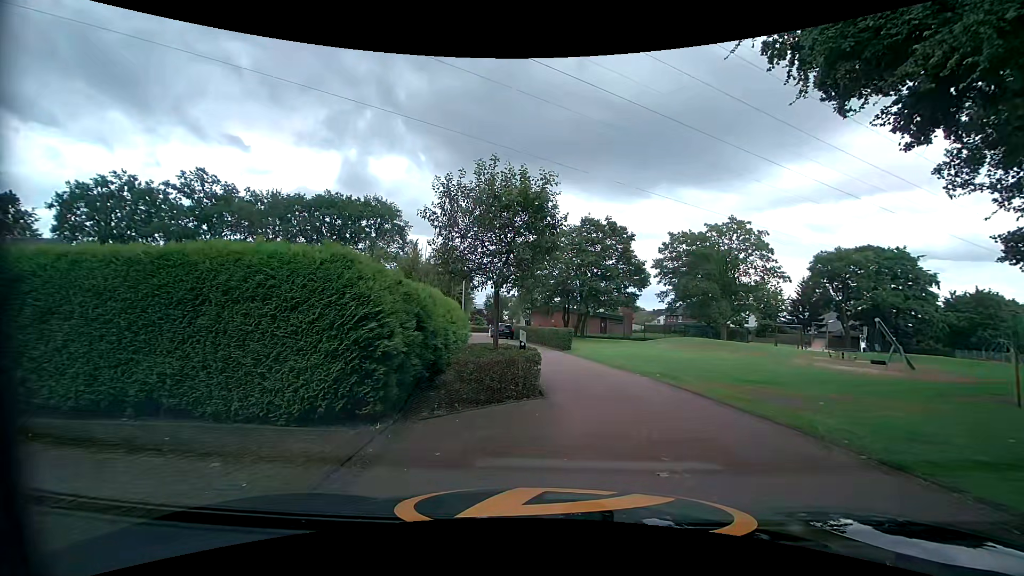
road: tertiary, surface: asphalt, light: Day
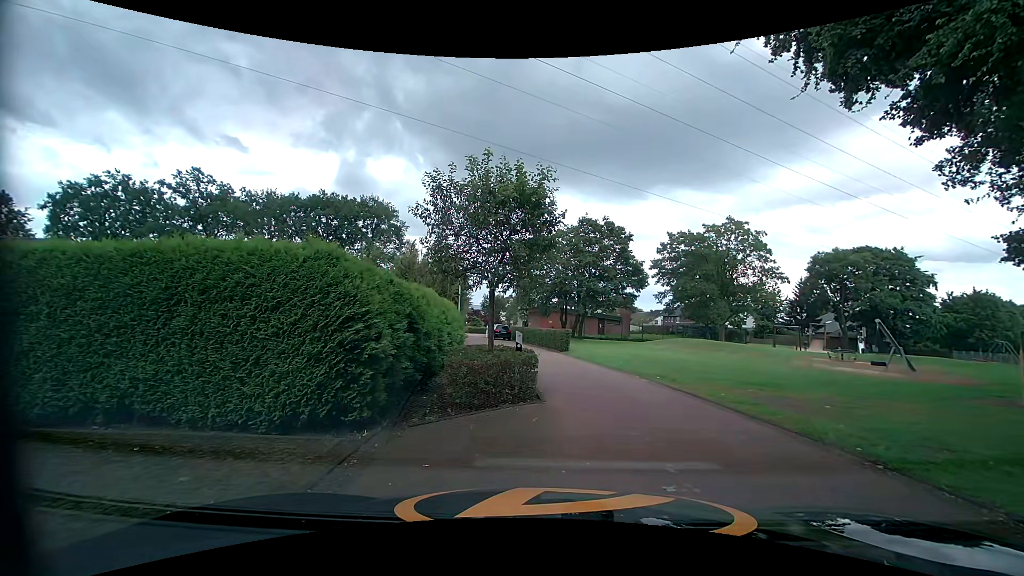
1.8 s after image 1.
(0.0, +0.4) m; 0°
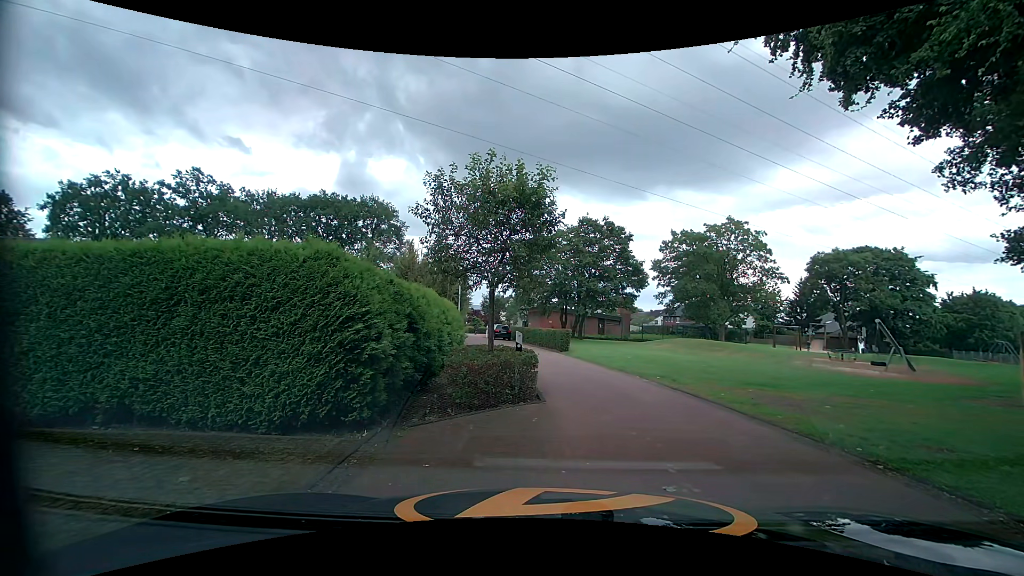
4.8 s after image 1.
(0.0, 0.0) m; 0°
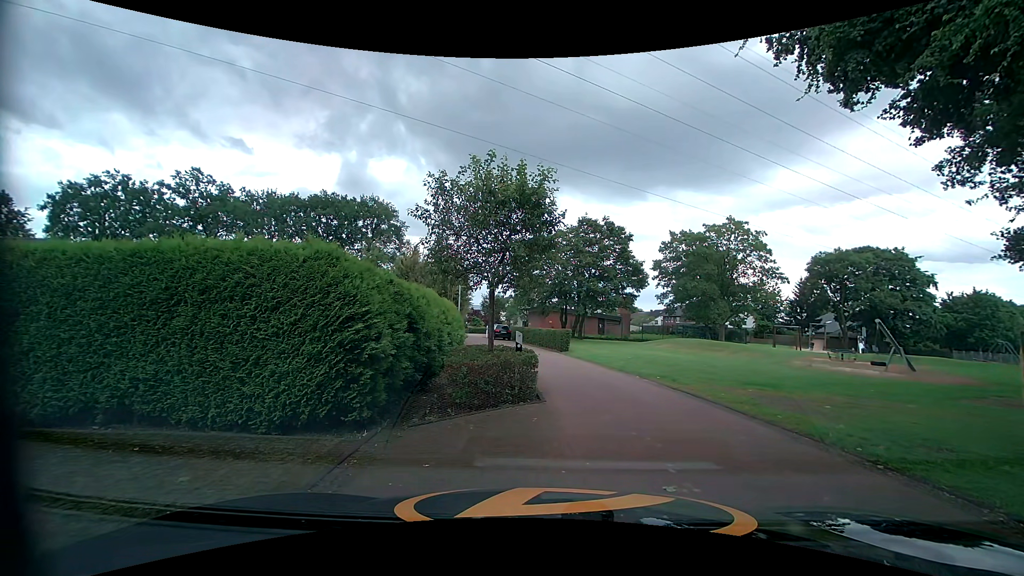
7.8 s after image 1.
(0.0, 0.0) m; 0°
